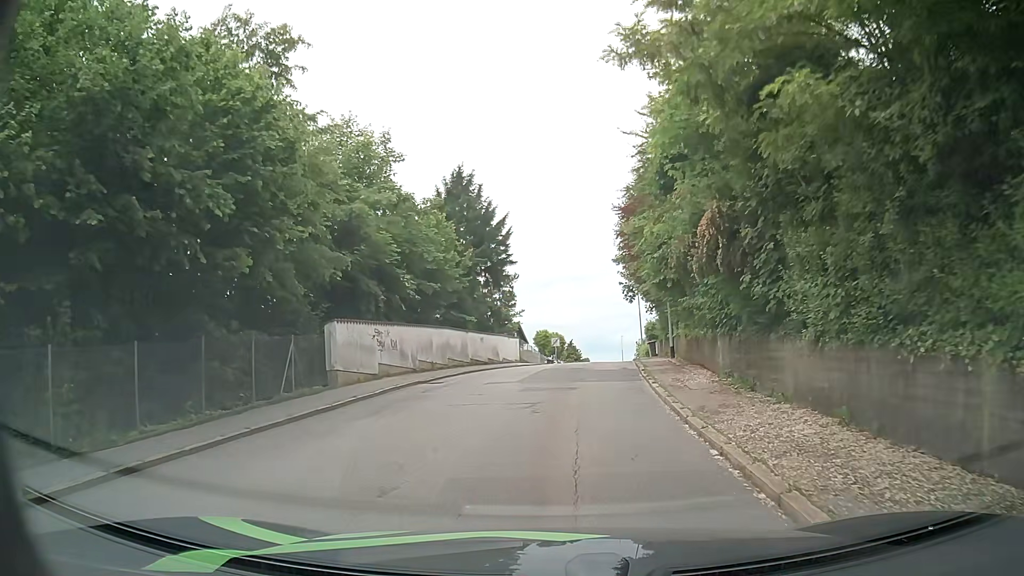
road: residential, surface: asphalt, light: Day
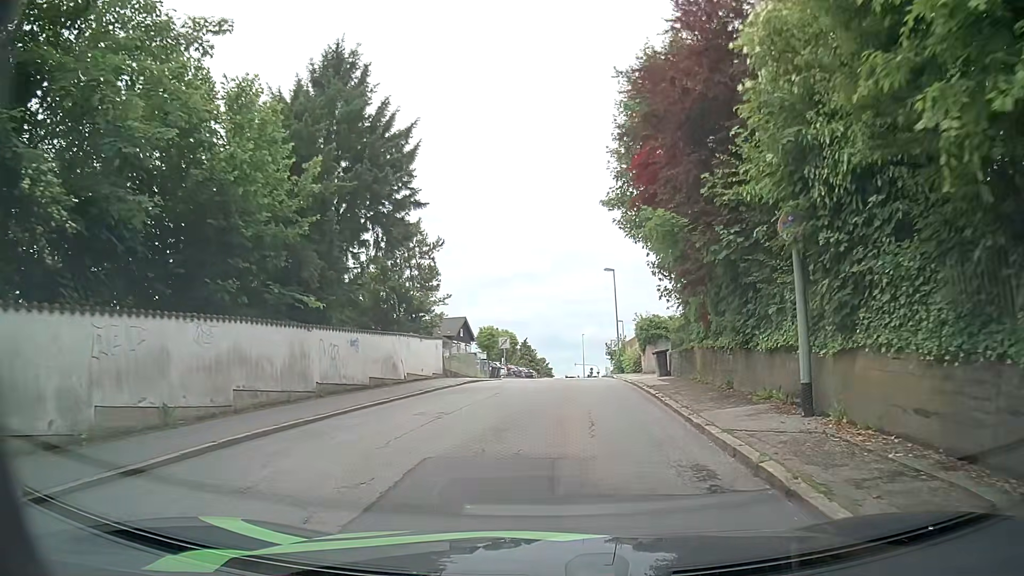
(+0.5, +16.6) m; +4°
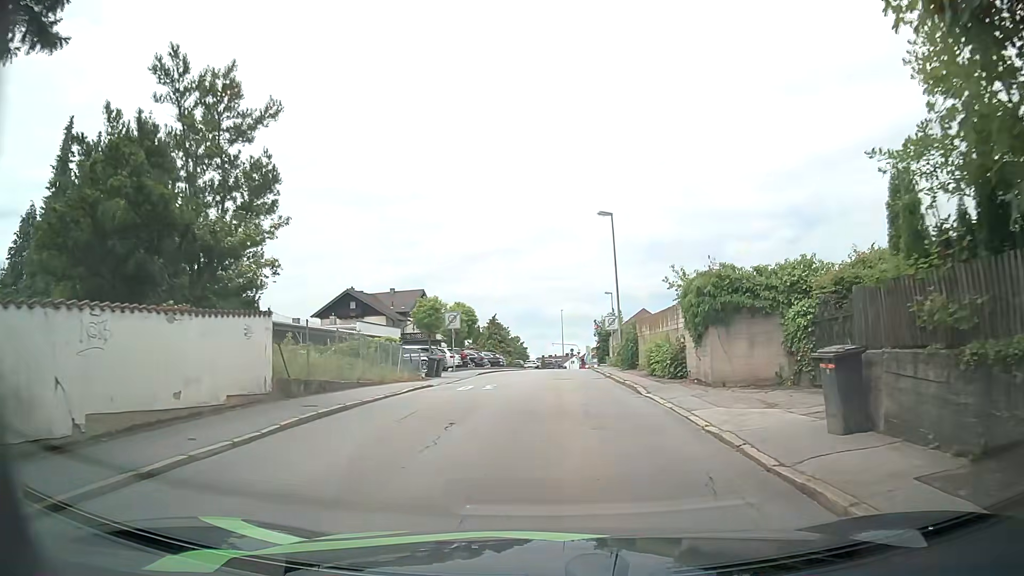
(+0.2, +16.4) m; +1°
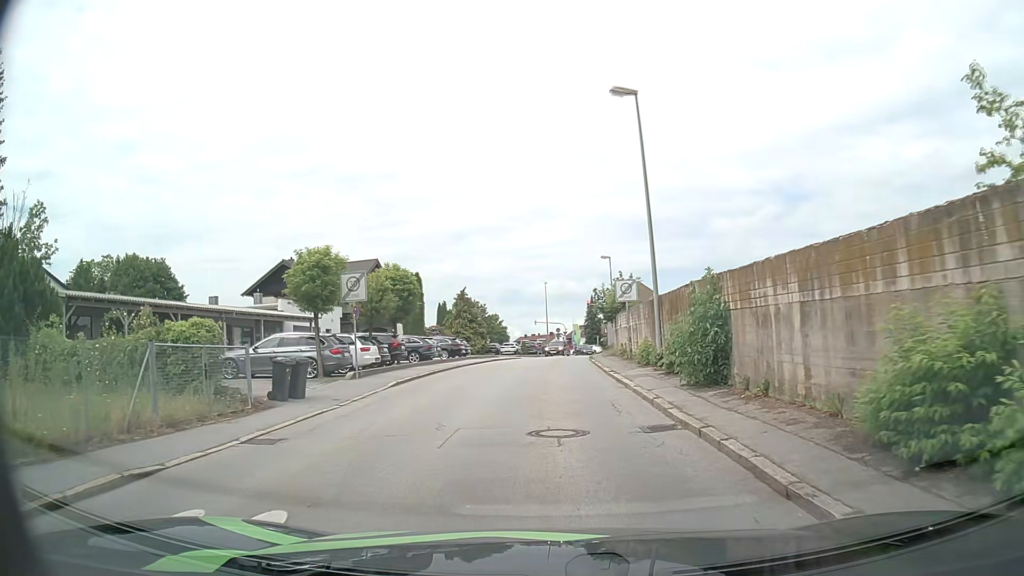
(+0.4, +16.2) m; +2°
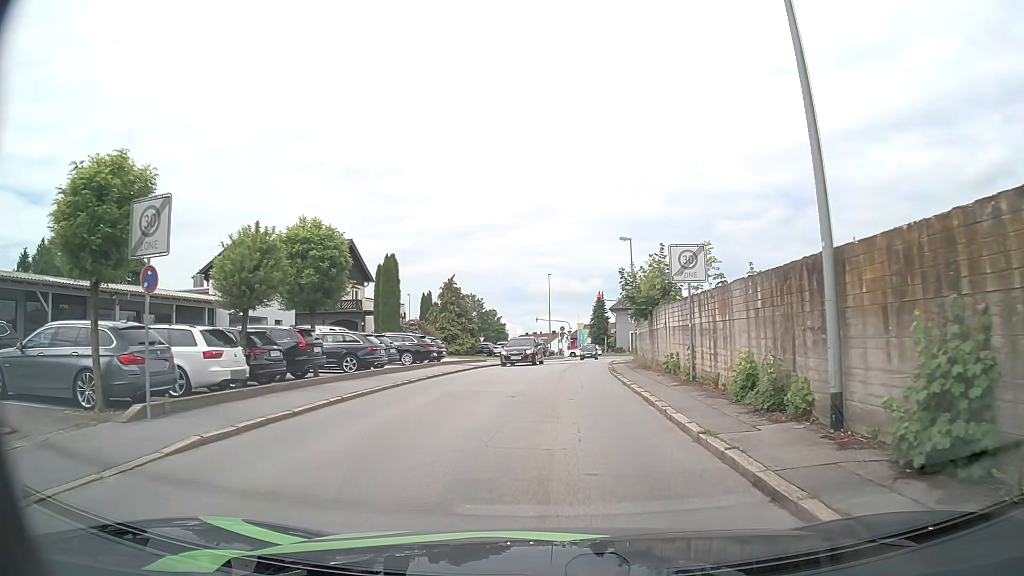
(0.0, +11.5) m; 0°
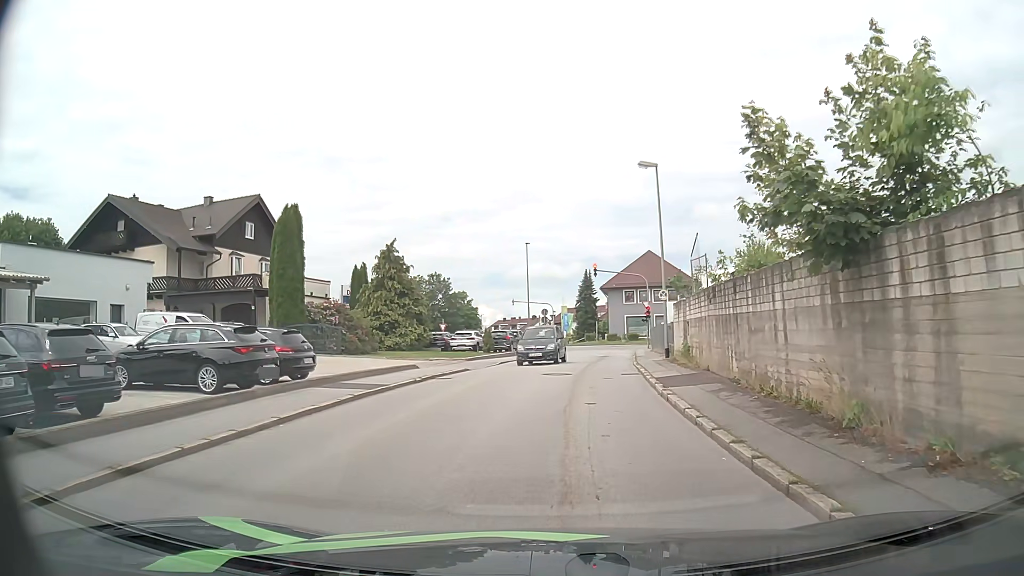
(+0.2, +17.4) m; +2°
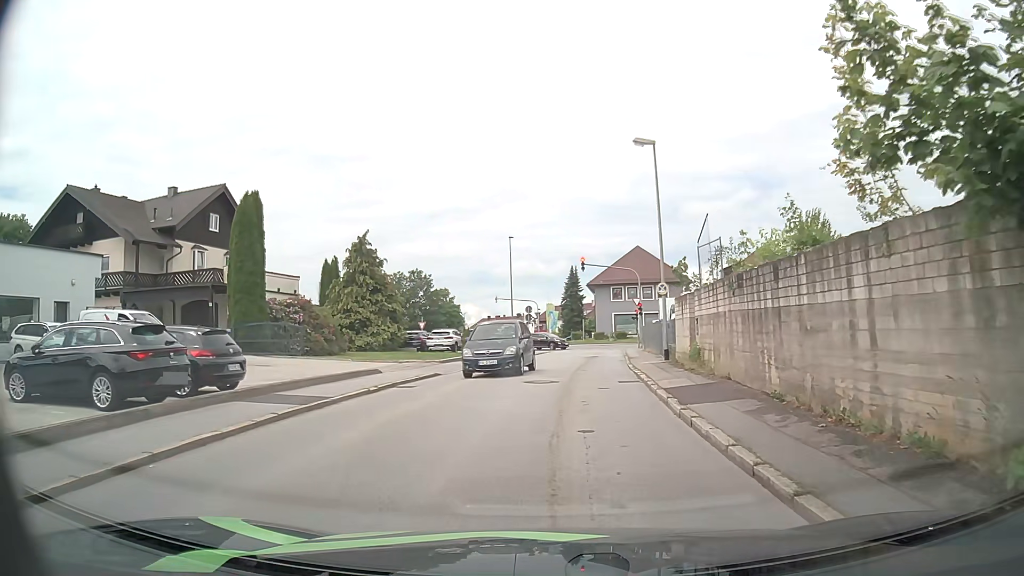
(0.0, +3.3) m; +1°
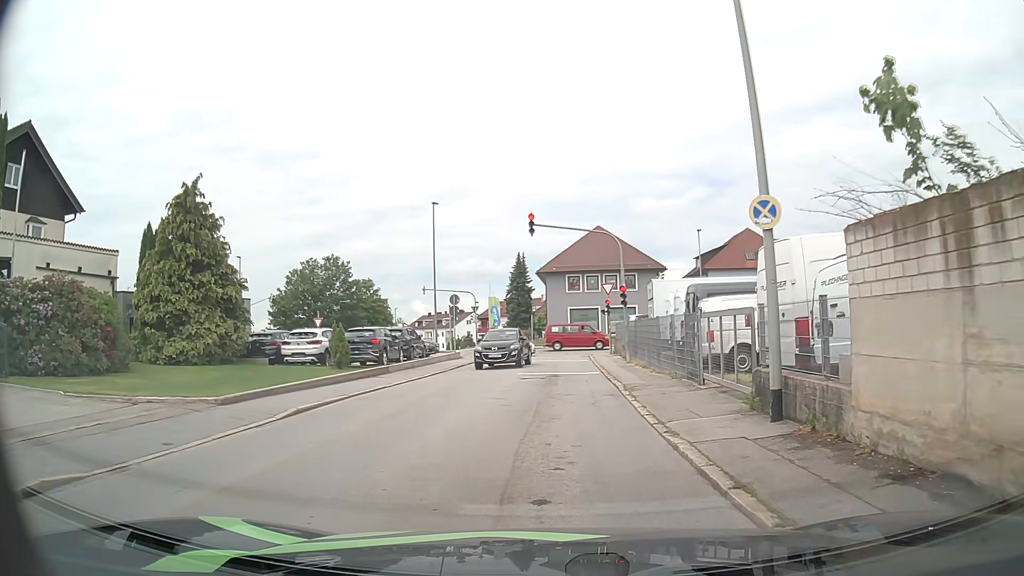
(+0.7, +16.0) m; +5°
